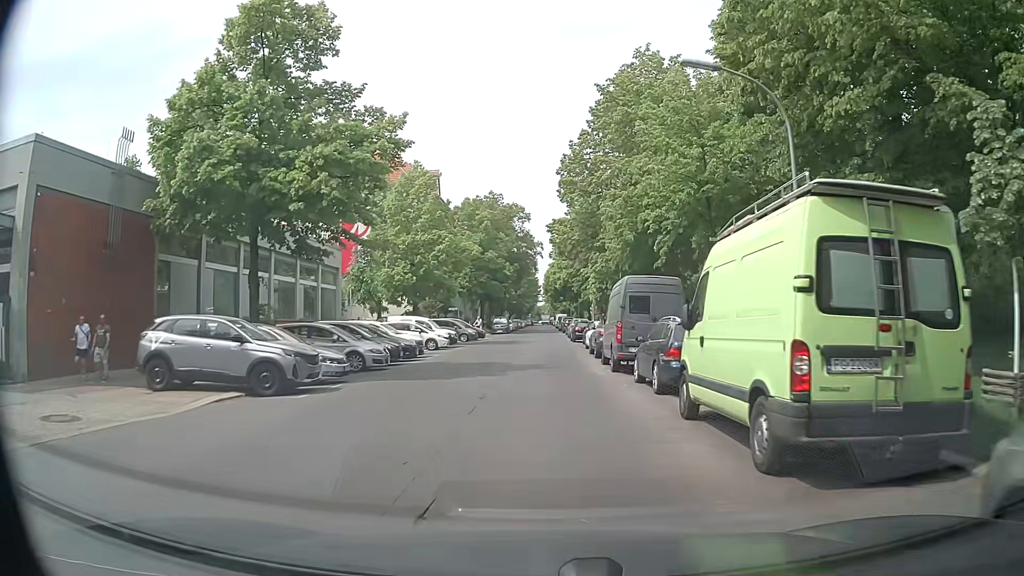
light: Day
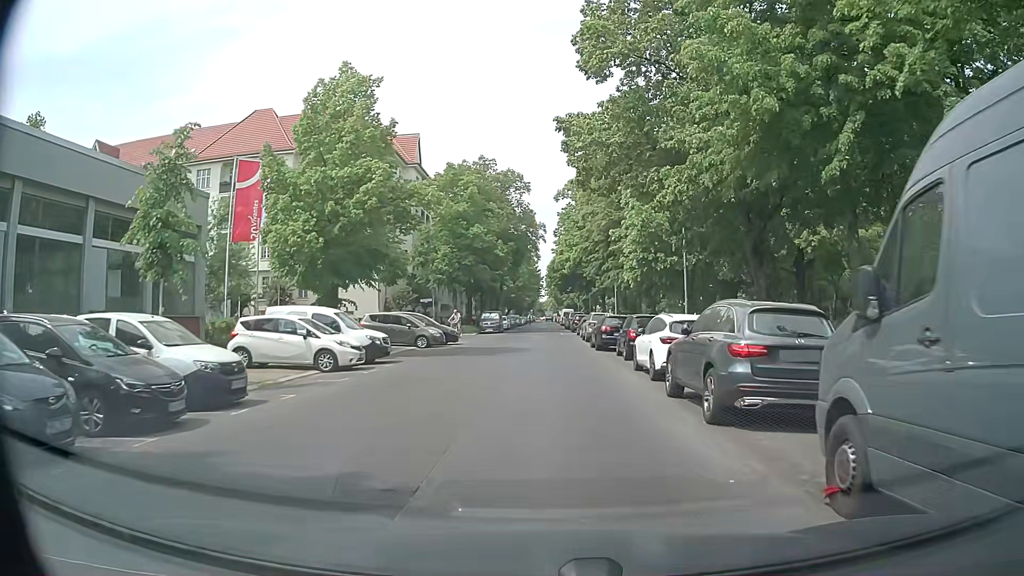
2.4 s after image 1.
(-0.1, +18.0) m; -2°
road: residential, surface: asphalt
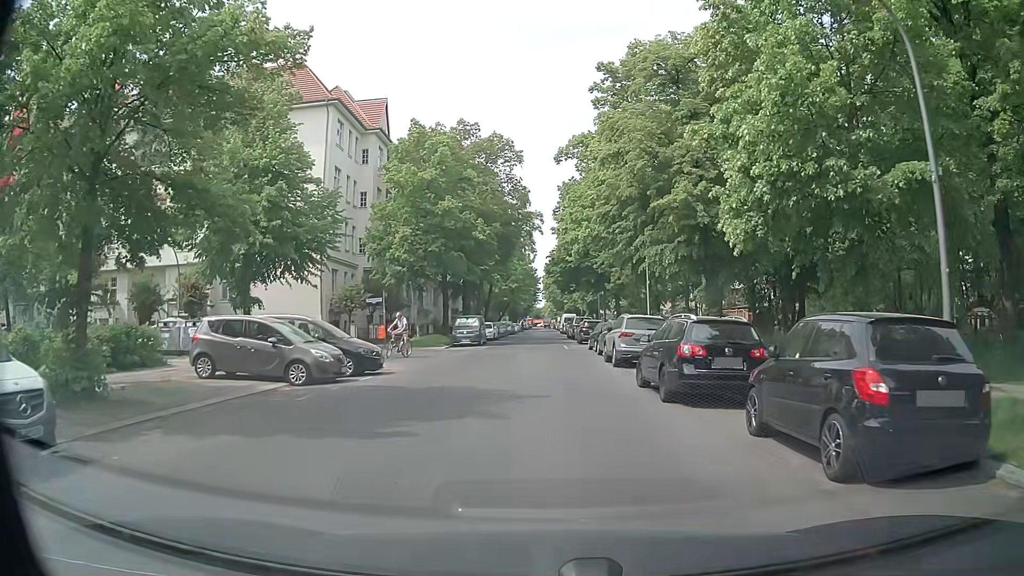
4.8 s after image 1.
(+0.4, +16.1) m; +1°
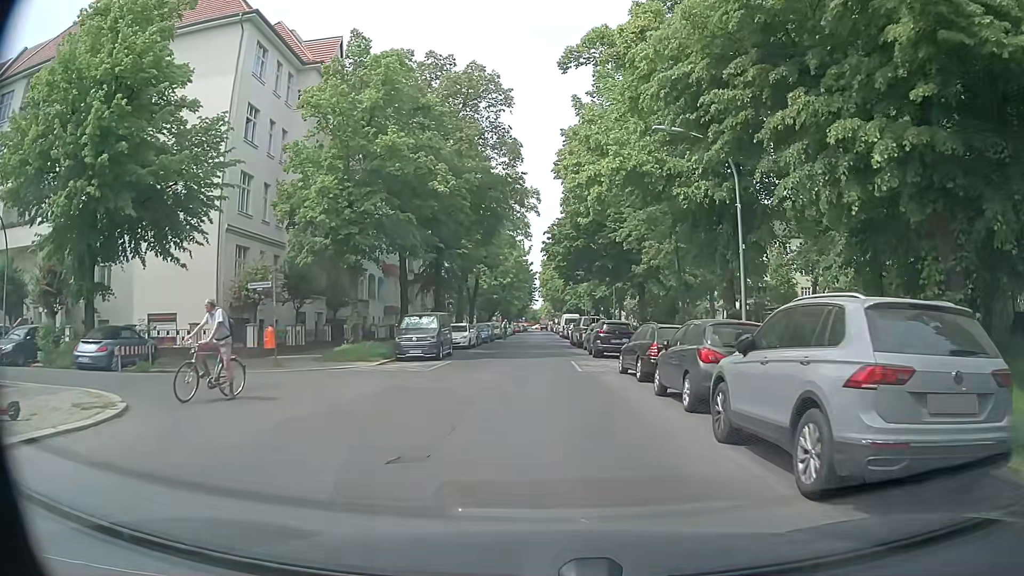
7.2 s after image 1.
(+0.3, +15.9) m; +2°
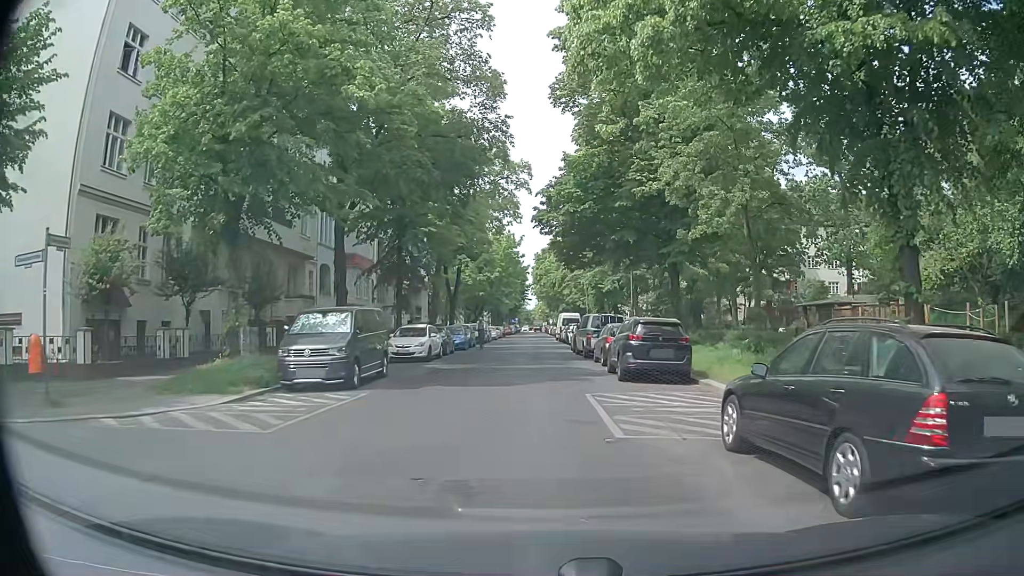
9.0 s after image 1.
(-0.1, +11.9) m; -2°
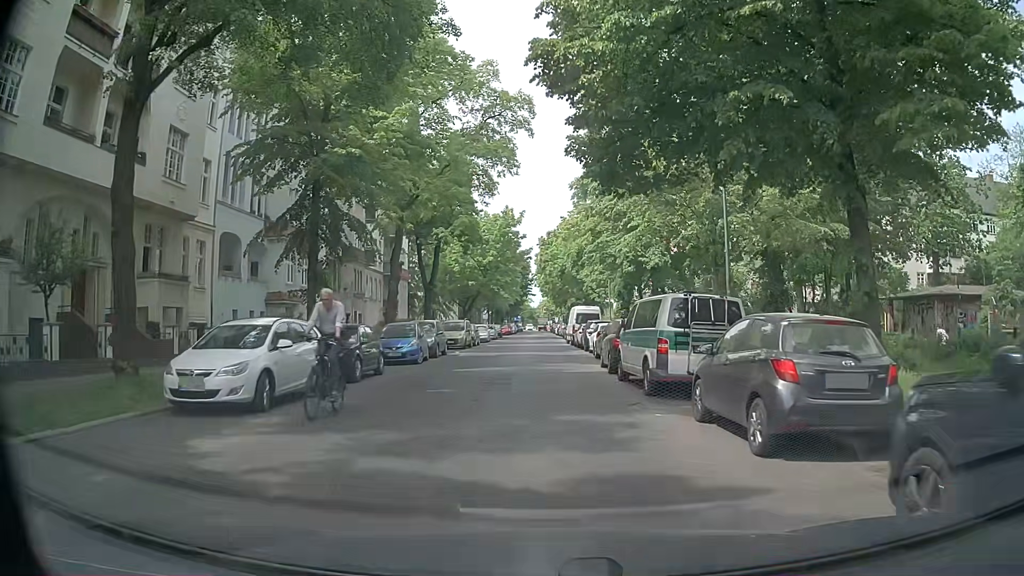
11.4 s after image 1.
(+0.4, +17.0) m; +1°
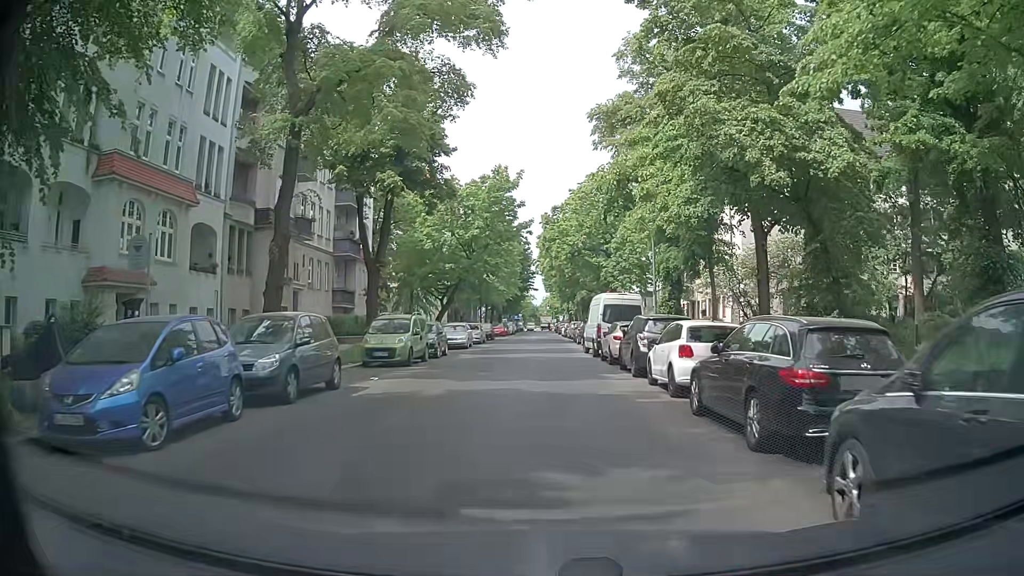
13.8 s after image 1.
(0.0, +17.5) m; +2°
(0, +10) (-1, +20) (-1, +30) (-1, +40) (-1, +50) (-2, +60) (-2, +70) (-3, +80) (-3, +90) (-4, +100) m
